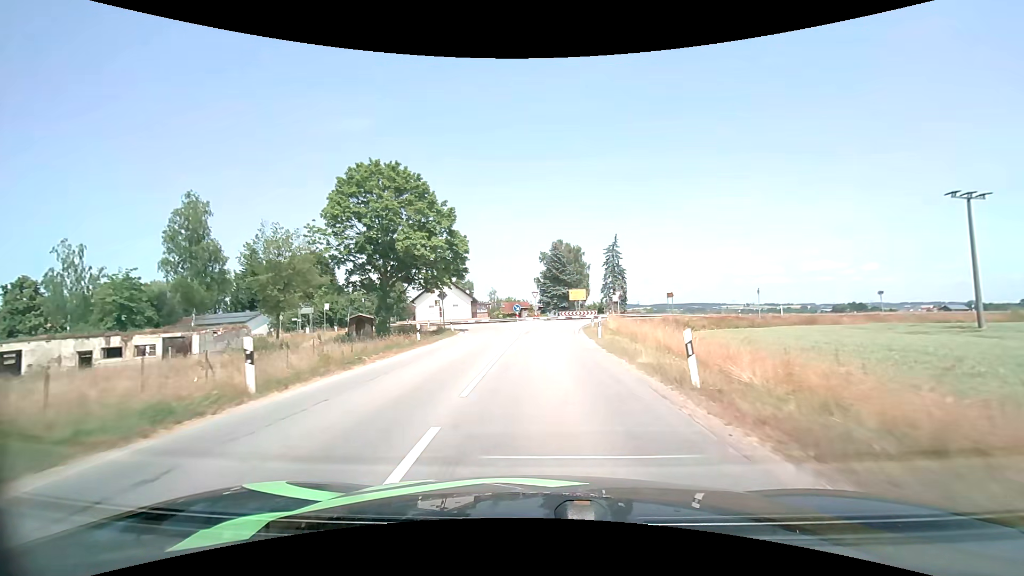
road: secondary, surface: asphalt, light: Day
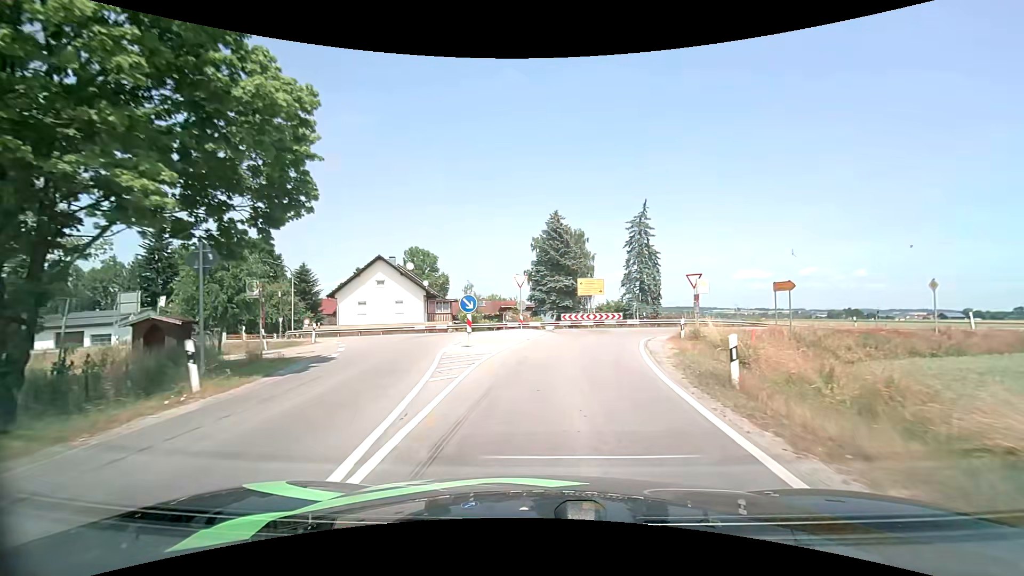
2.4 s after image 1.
(+0.2, +25.8) m; +1°
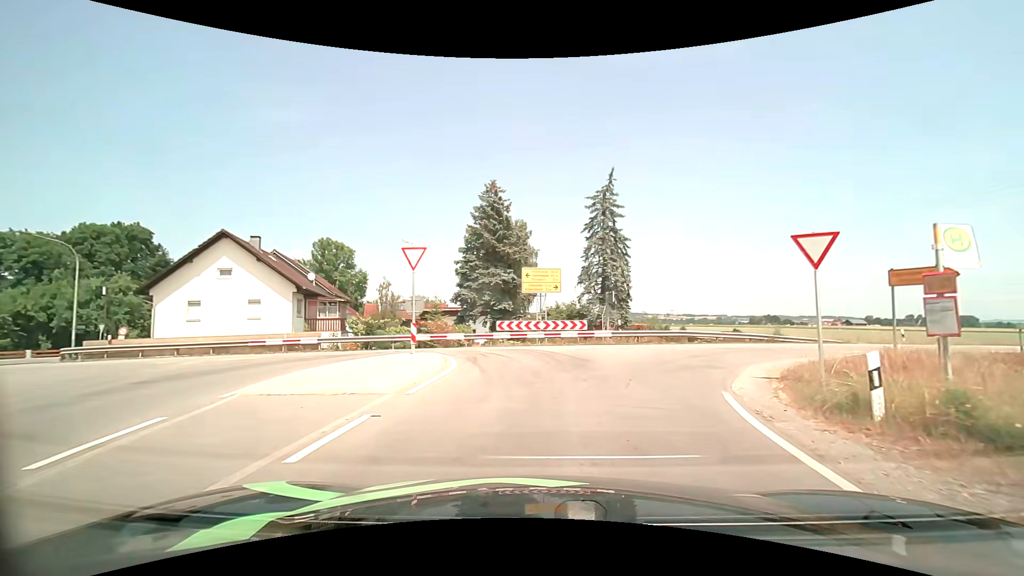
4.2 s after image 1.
(+0.6, +14.3) m; +7°
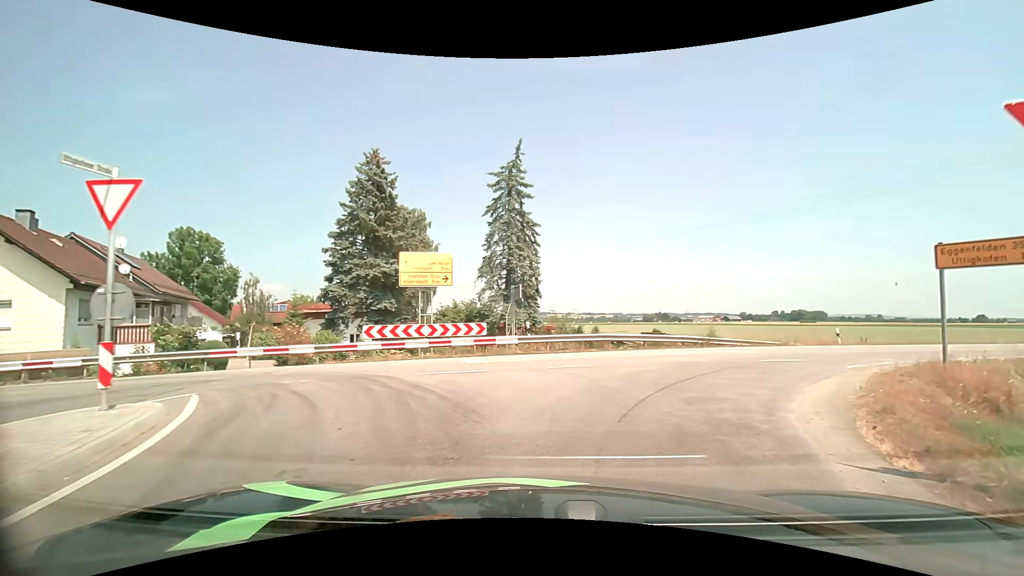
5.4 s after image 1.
(+0.6, +6.8) m; +11°
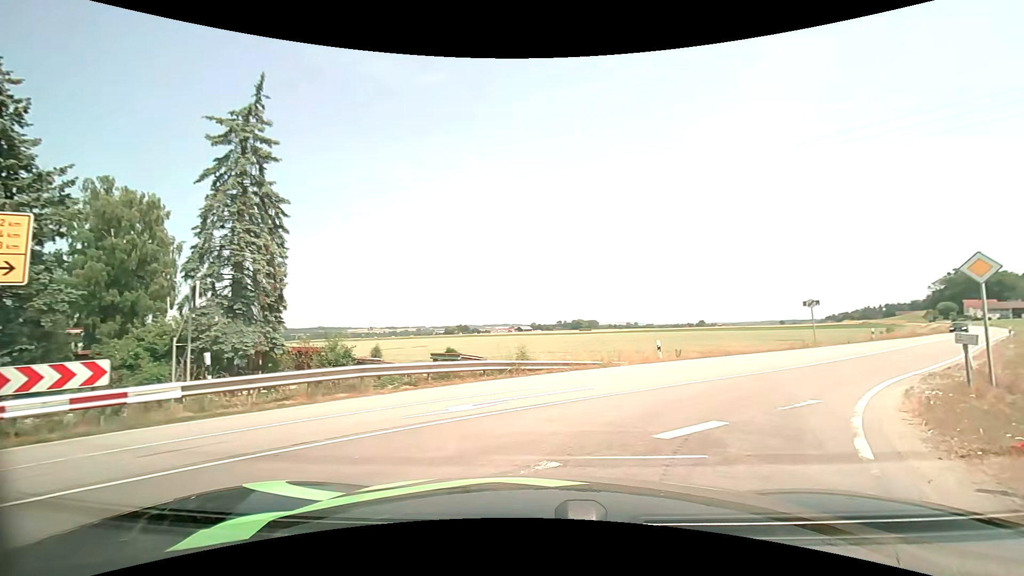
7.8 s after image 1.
(+1.6, +8.7) m; +22°
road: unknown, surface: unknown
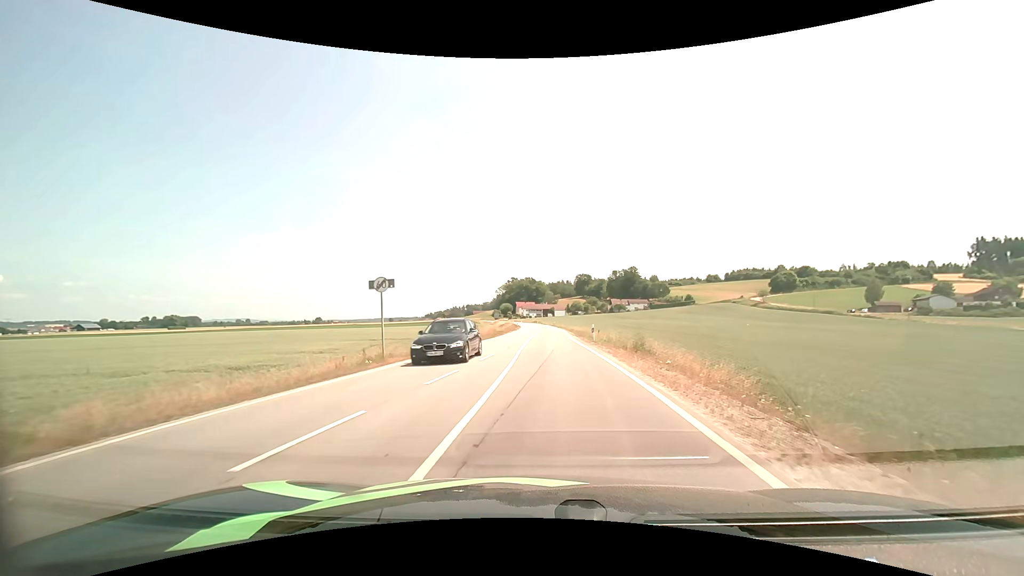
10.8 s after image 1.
(+9.5, +18.6) m; +41°
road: secondary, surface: asphalt
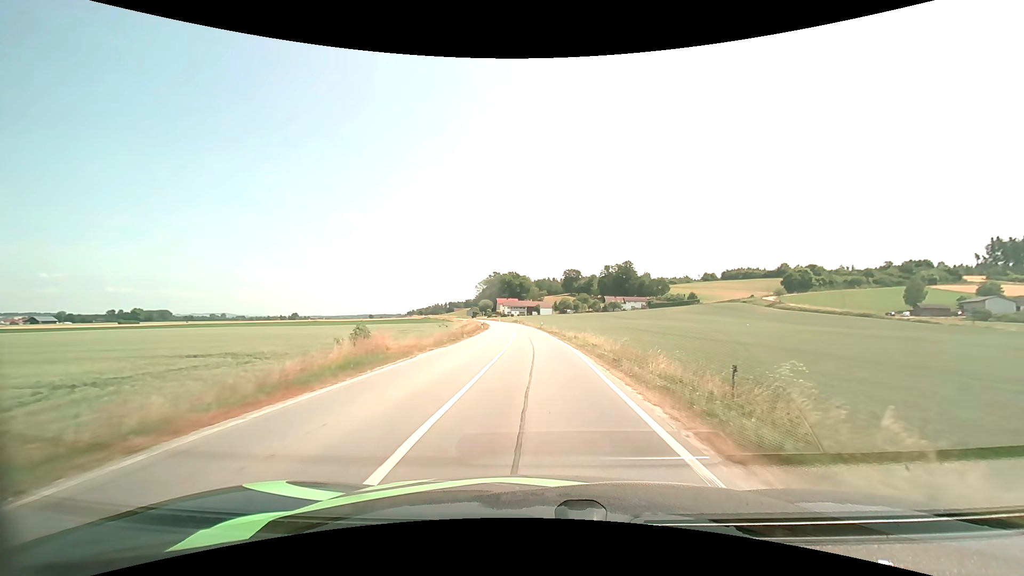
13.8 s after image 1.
(+0.7, +39.1) m; +1°
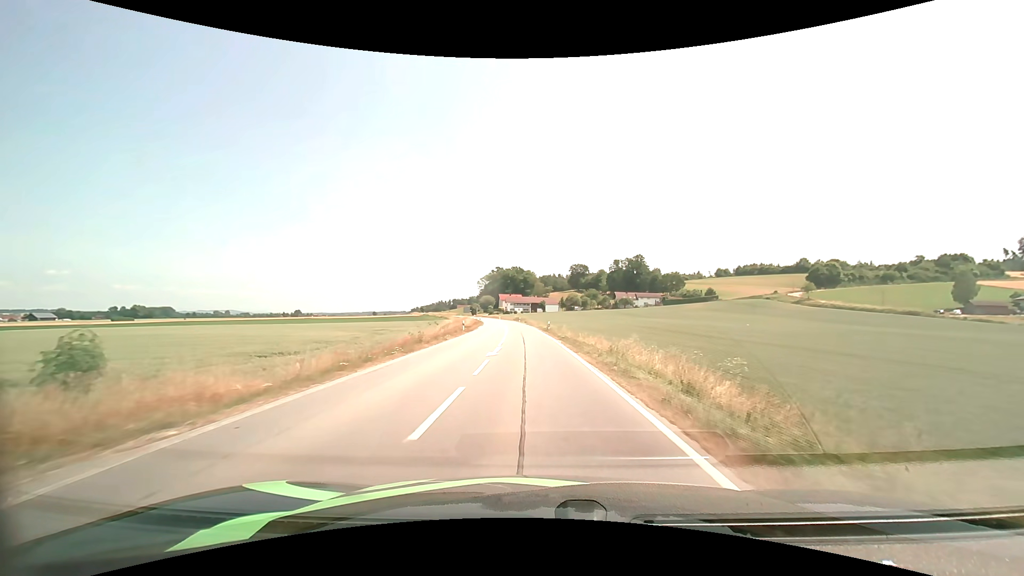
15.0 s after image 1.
(0.0, +18.9) m; 0°
(0, +10) (0, +20) (-1, +30) (-1, +40) (-2, +50) (-3, +60) (-3, +70) (-4, +80) (-5, +90) (-6, +100) m
